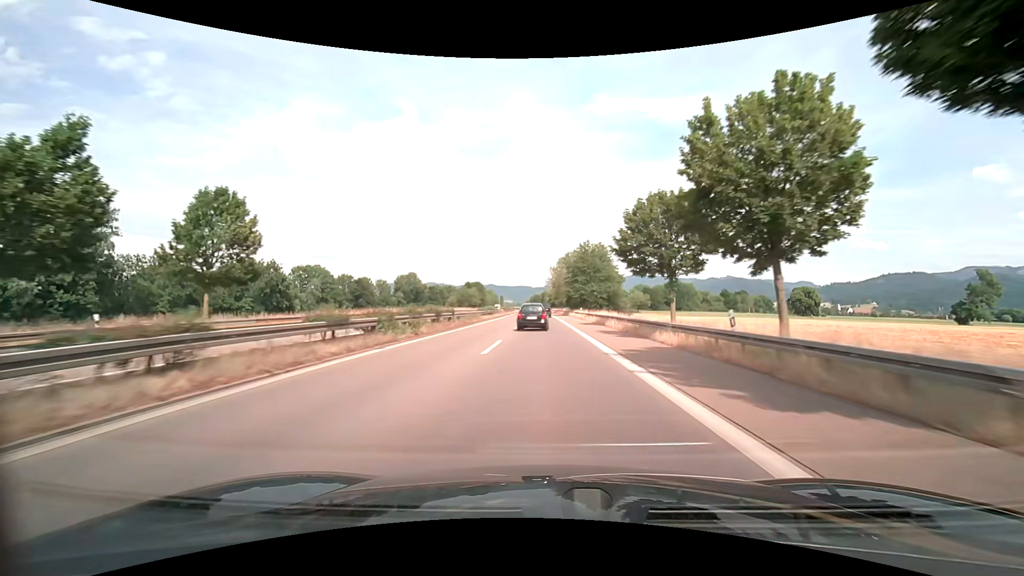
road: trunk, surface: asphalt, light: Day
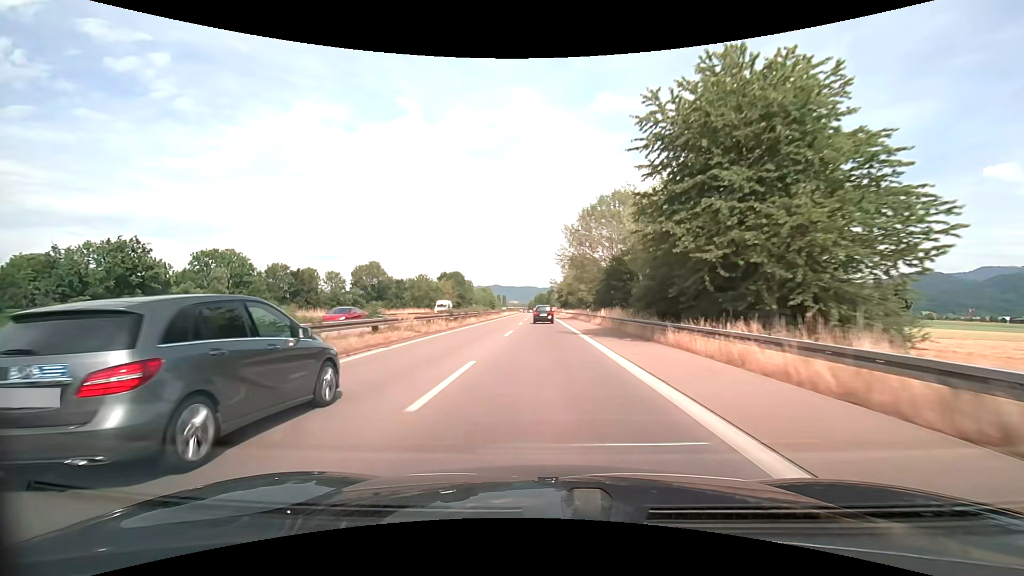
(-0.2, +59.8) m; -1°
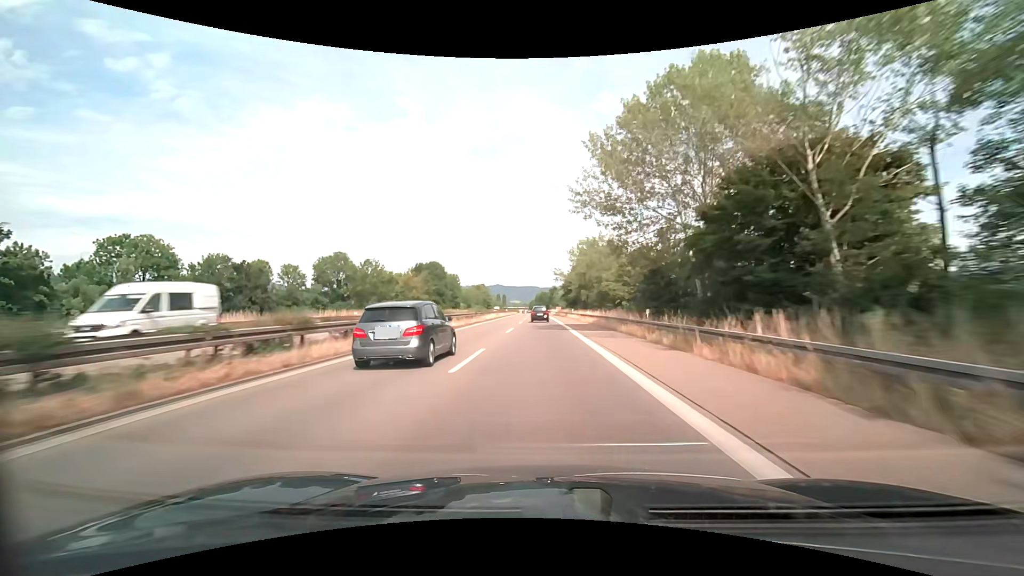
(0.0, +30.8) m; 0°
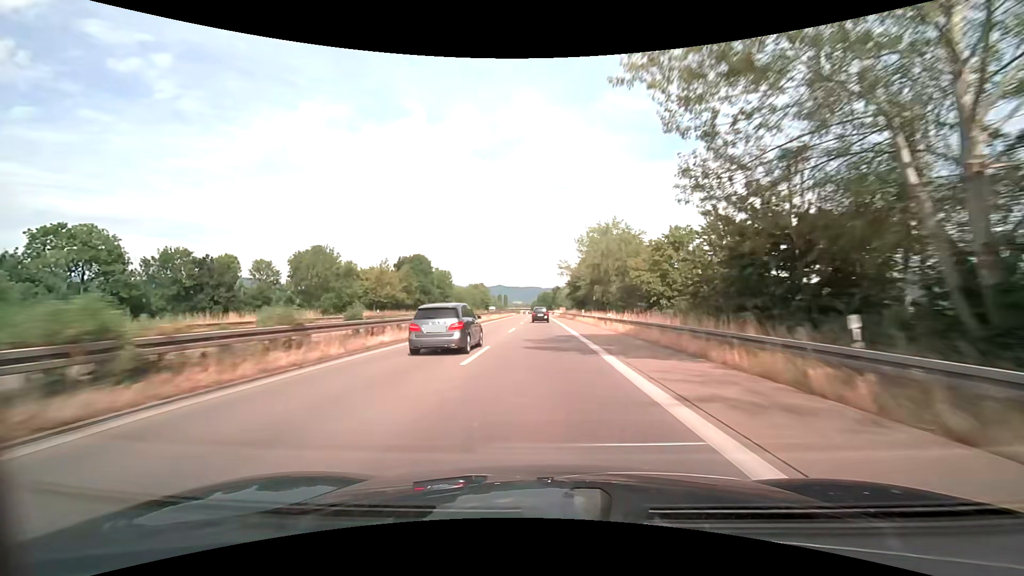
(-0.1, +15.7) m; 0°
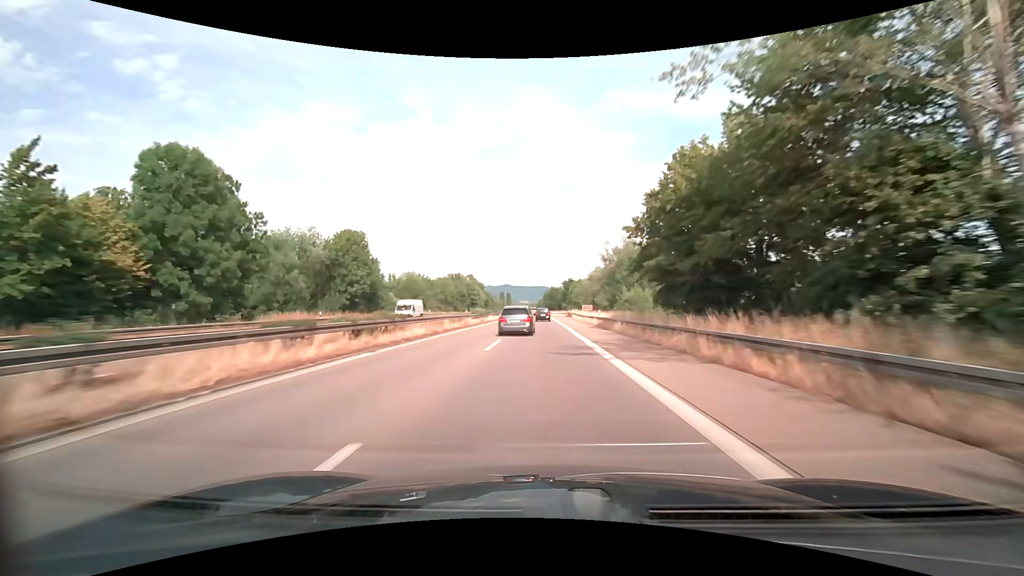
(-0.4, +64.9) m; -1°
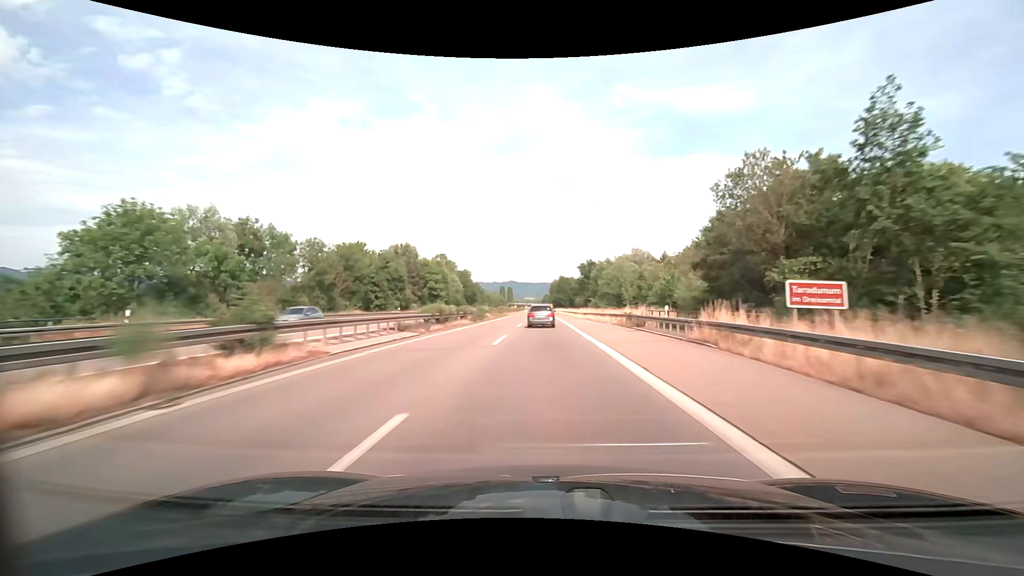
(-0.5, +68.0) m; -1°
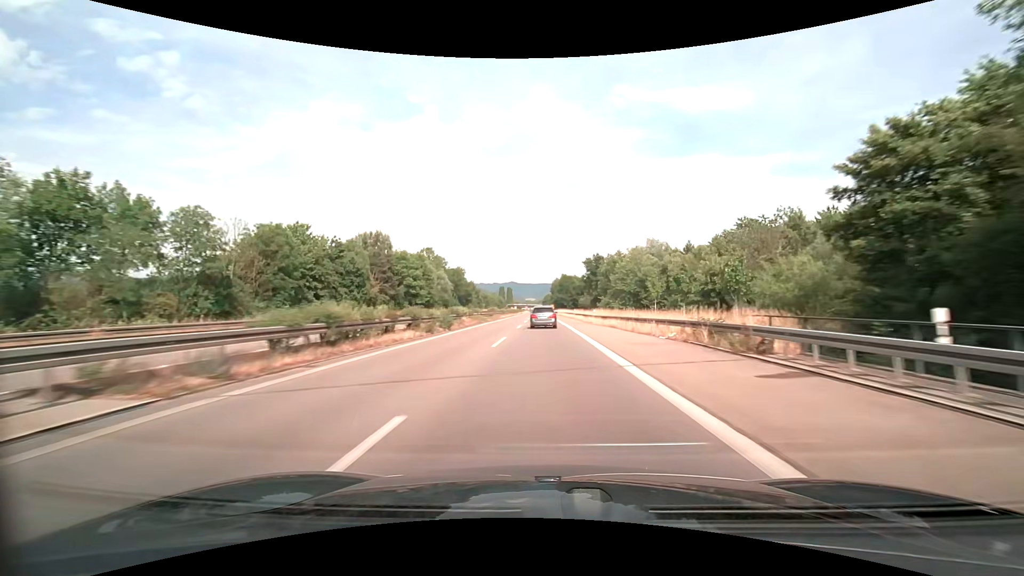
(0.0, +17.2) m; 0°
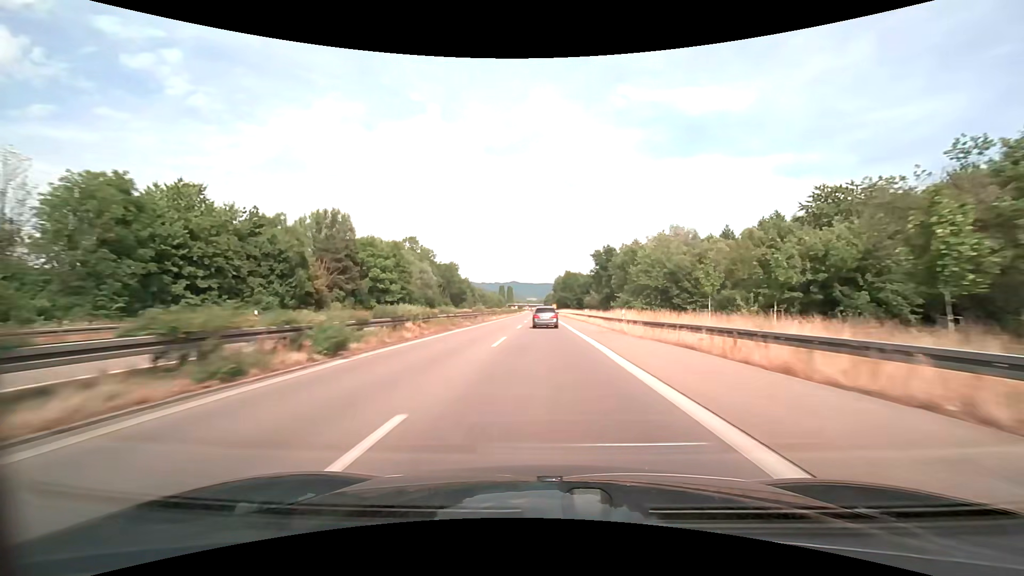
(-0.1, +17.3) m; 0°
(0, +10) (0, +20) (0, +30) (0, +40) (0, +50) (0, +60) (0, +70) (0, +80) (-1, +90) (-1, +100) m
